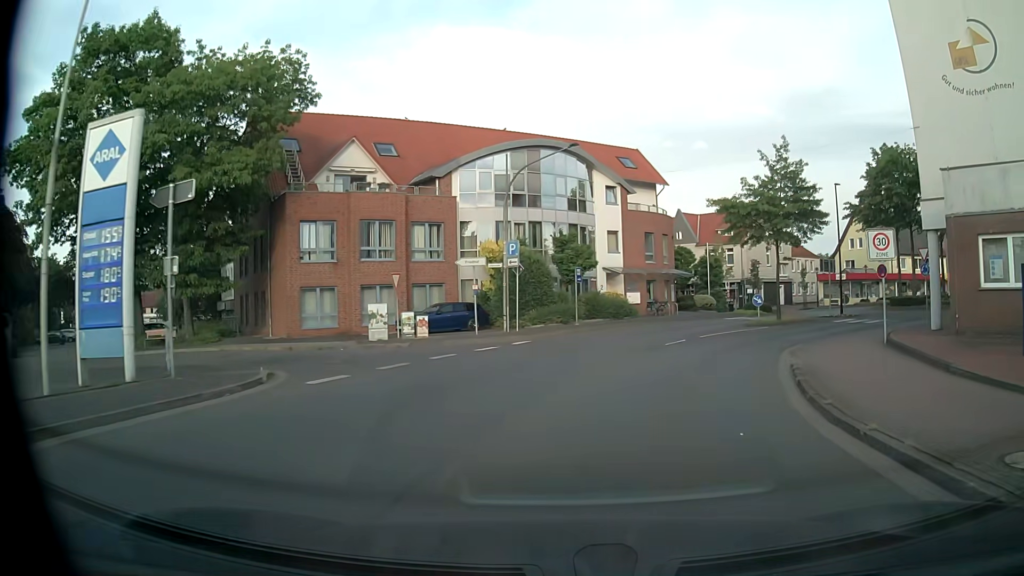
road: tertiary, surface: asphalt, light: Day
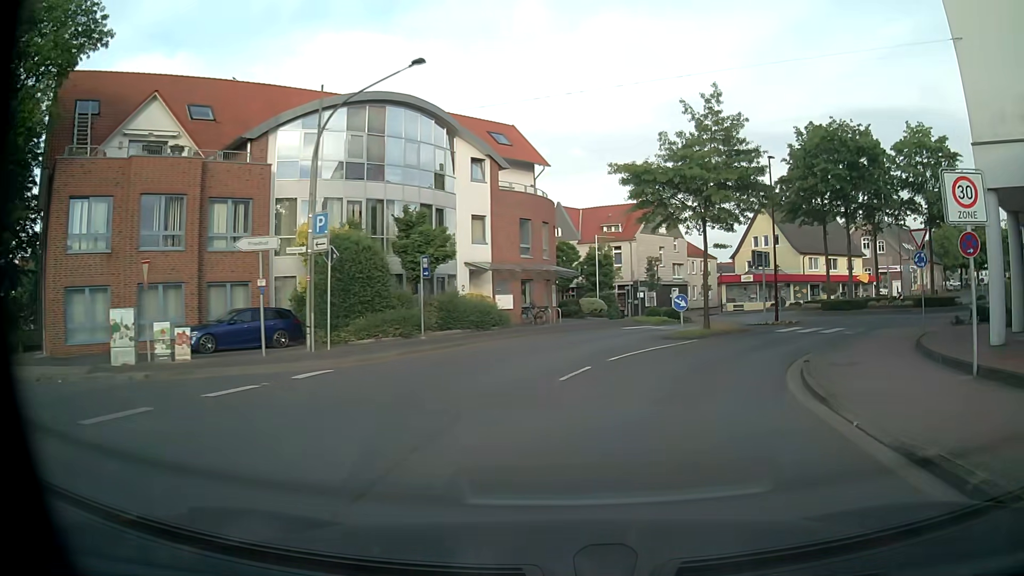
(+0.8, +10.0) m; +10°
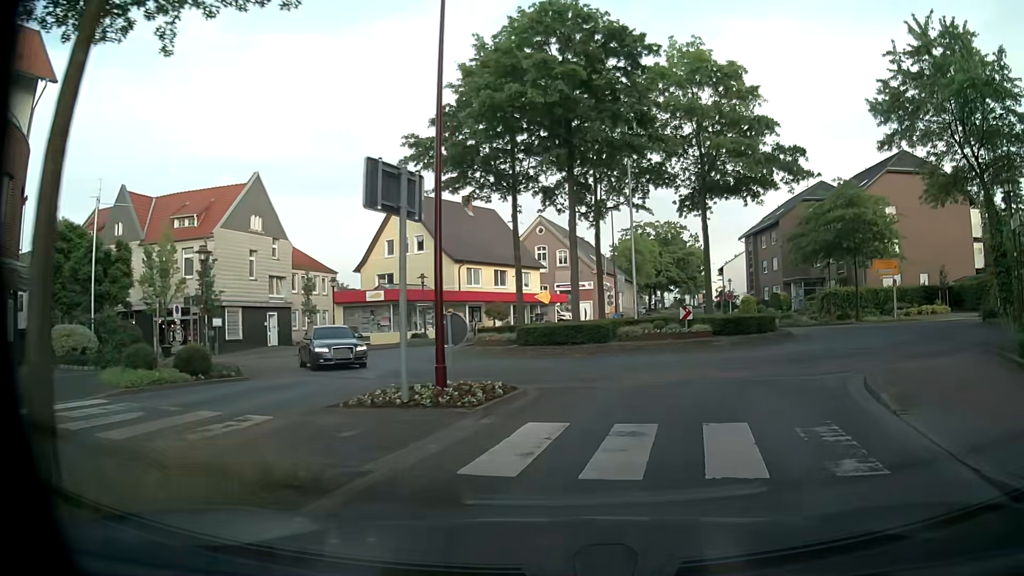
(+5.6, +21.6) m; +31°
(+1, +10) (+6, +19) (+11, +27) (+9, +36) (+1, +40) (-9, +36) (-18, +33) (-28, +33) (-38, +34) (-48, +35) m
